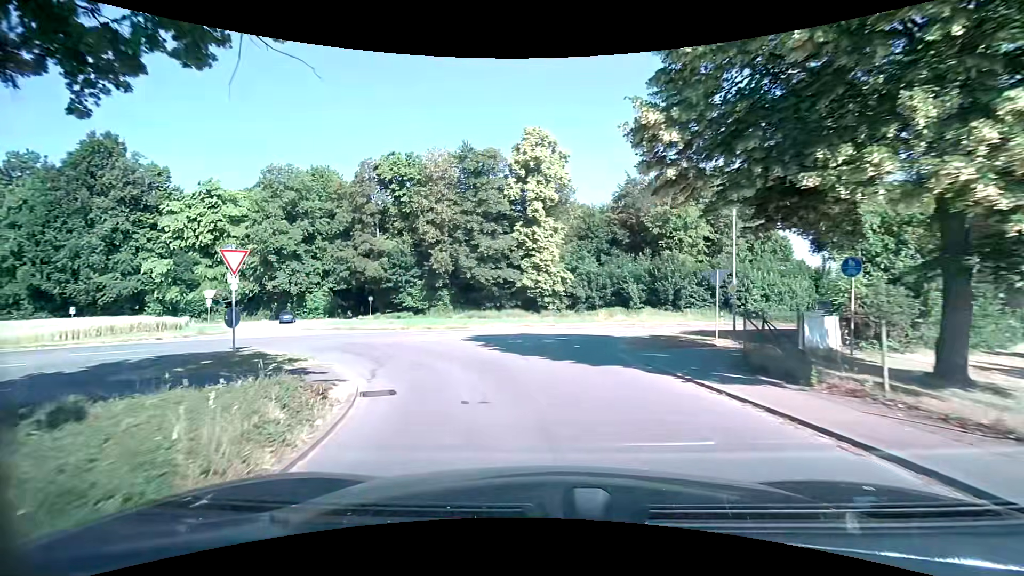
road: unclassified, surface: asphalt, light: Day
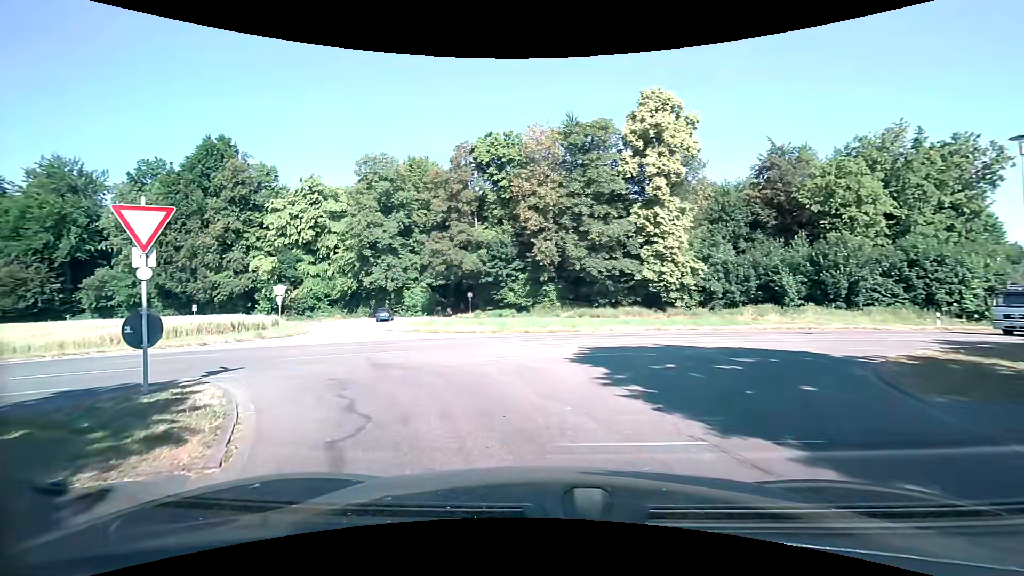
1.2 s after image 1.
(-0.7, +7.4) m; -12°
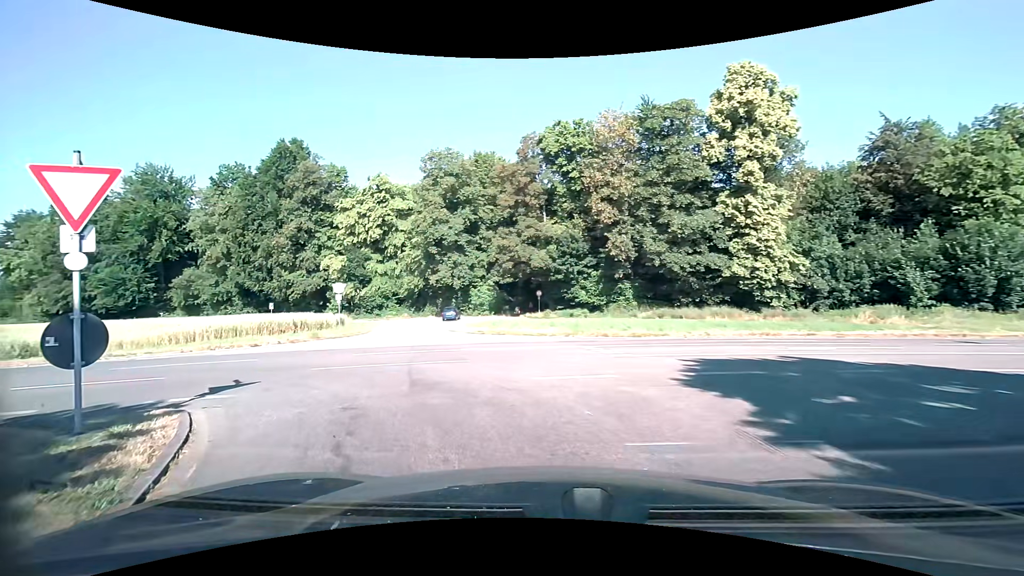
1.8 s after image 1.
(-0.2, +2.8) m; -9°
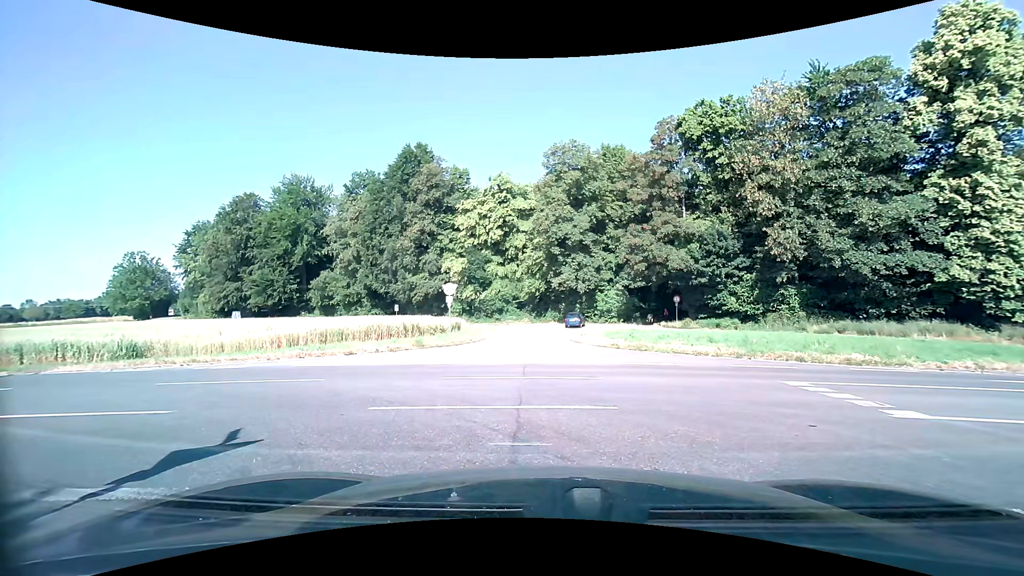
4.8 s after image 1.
(-0.5, +4.3) m; -11°
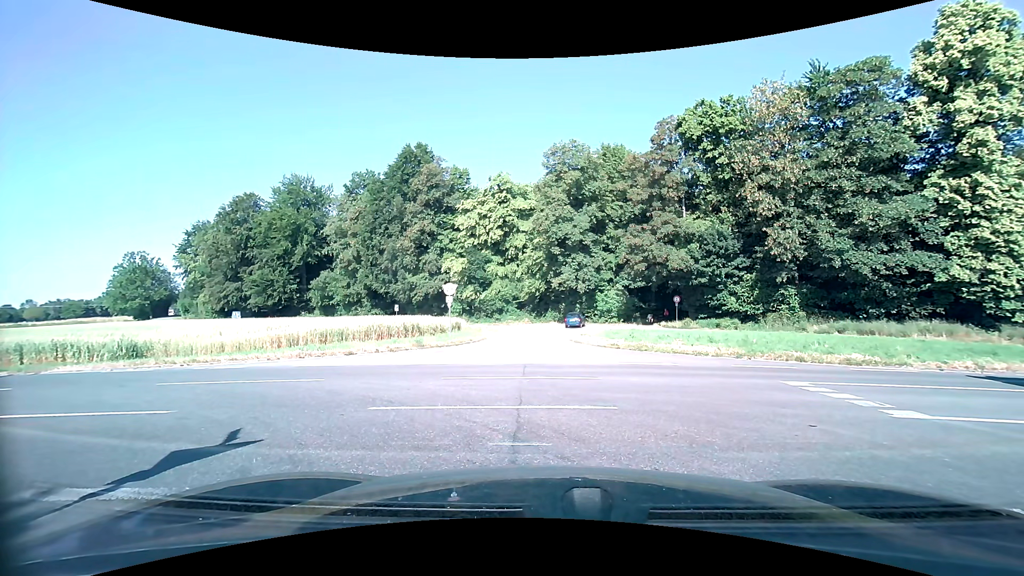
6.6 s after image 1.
(0.0, 0.0) m; 0°
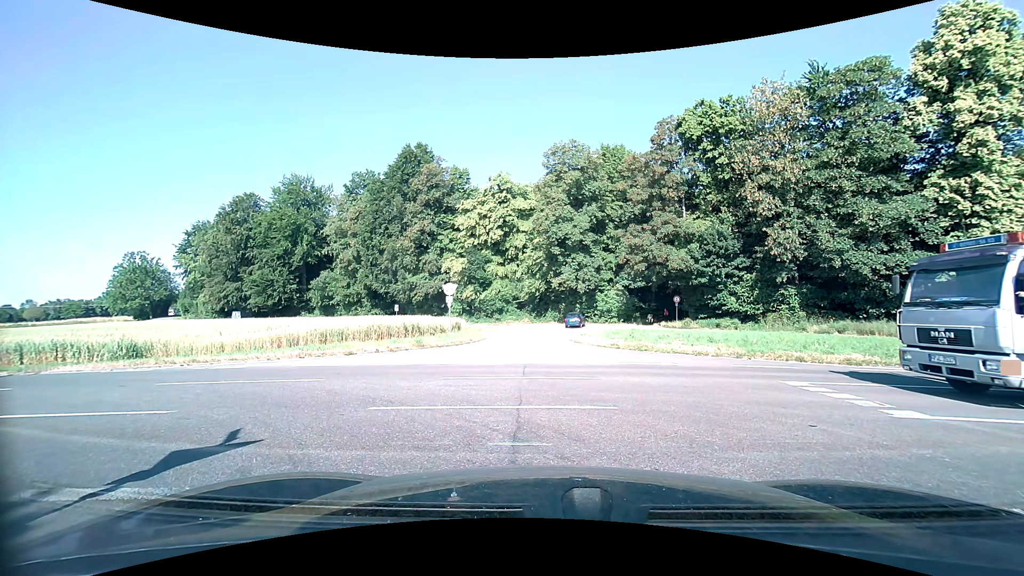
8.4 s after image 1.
(0.0, 0.0) m; 0°
(-4, +9) (-13, +13) (-23, +14) (-33, +14) (-43, +14) (-53, +14) (-63, +14) (-73, +14) (-83, +14) (-93, +15) m
